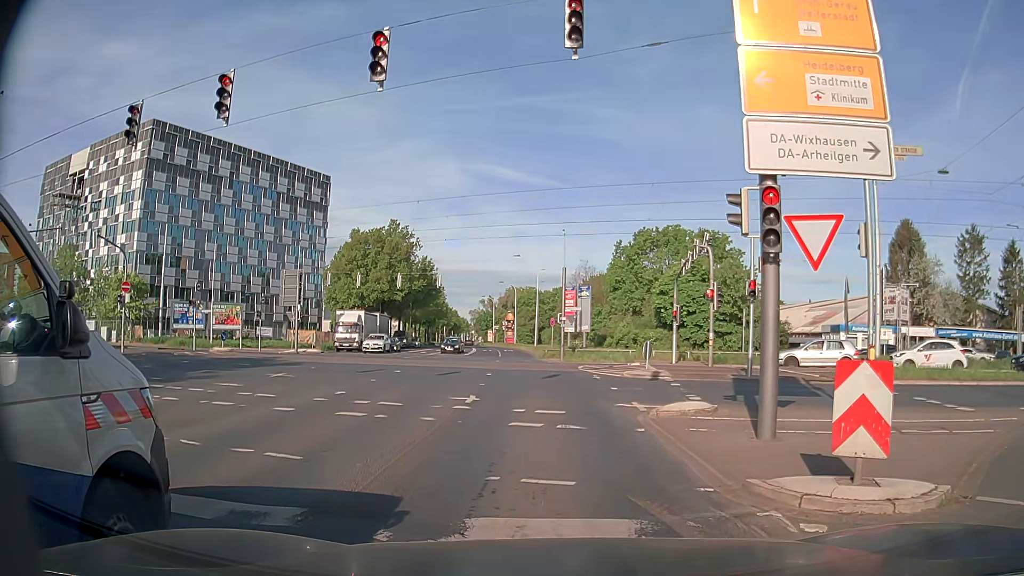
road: secondary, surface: asphalt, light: Day
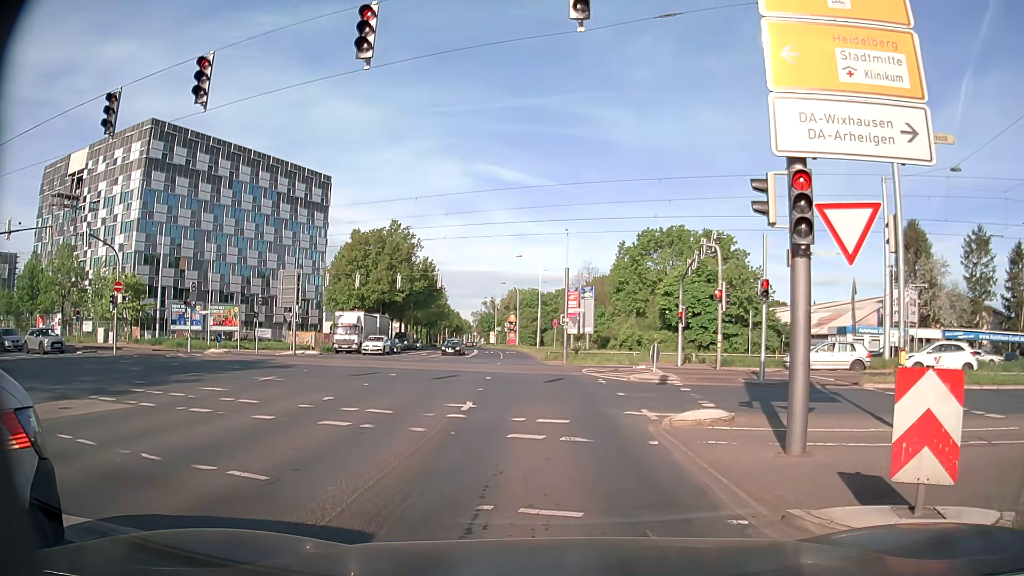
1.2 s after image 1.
(0.0, +1.0) m; 0°
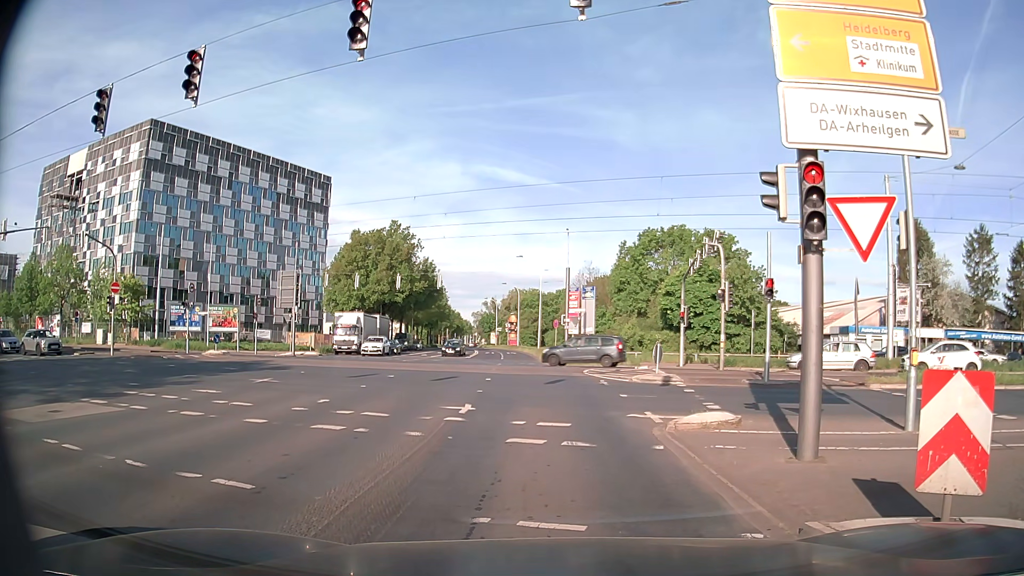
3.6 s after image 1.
(0.0, +0.4) m; 0°
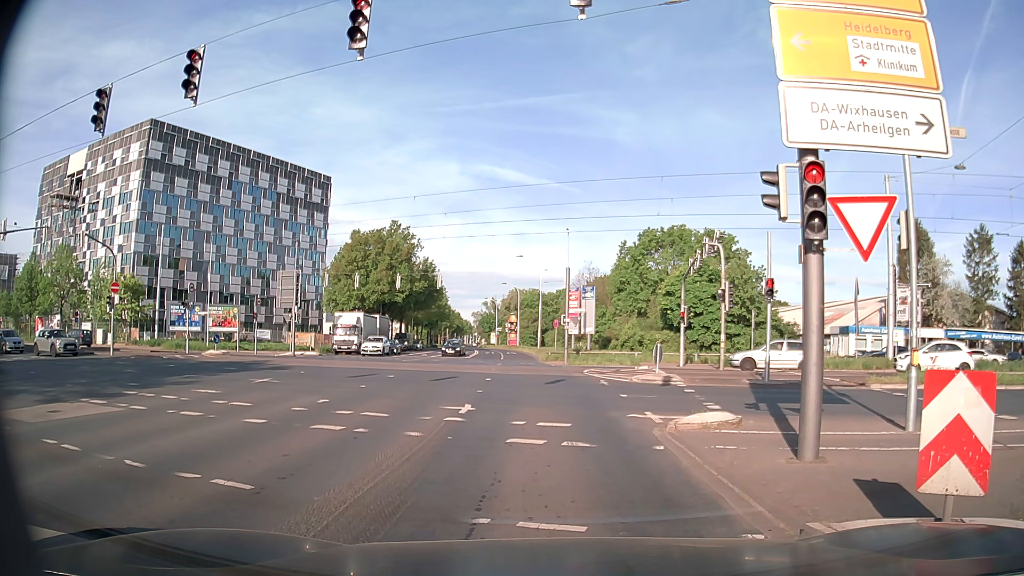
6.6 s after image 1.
(0.0, +0.1) m; 0°
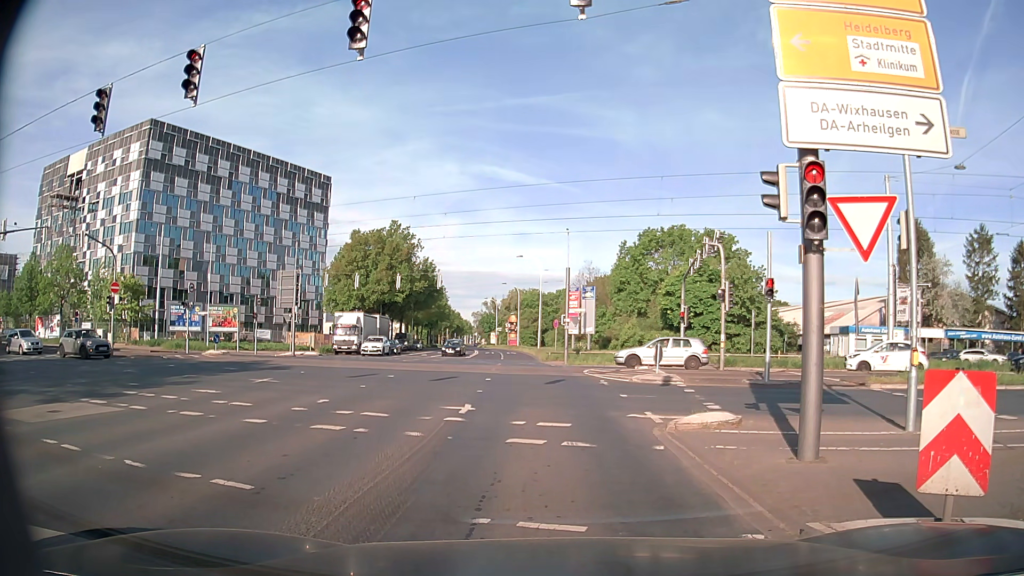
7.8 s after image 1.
(0.0, 0.0) m; 0°
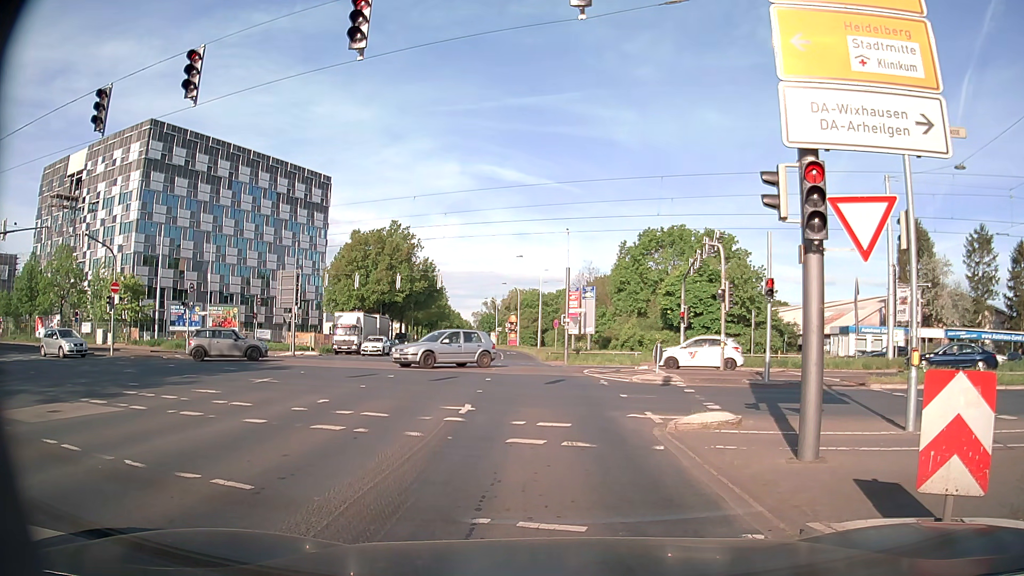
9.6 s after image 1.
(0.0, 0.0) m; 0°
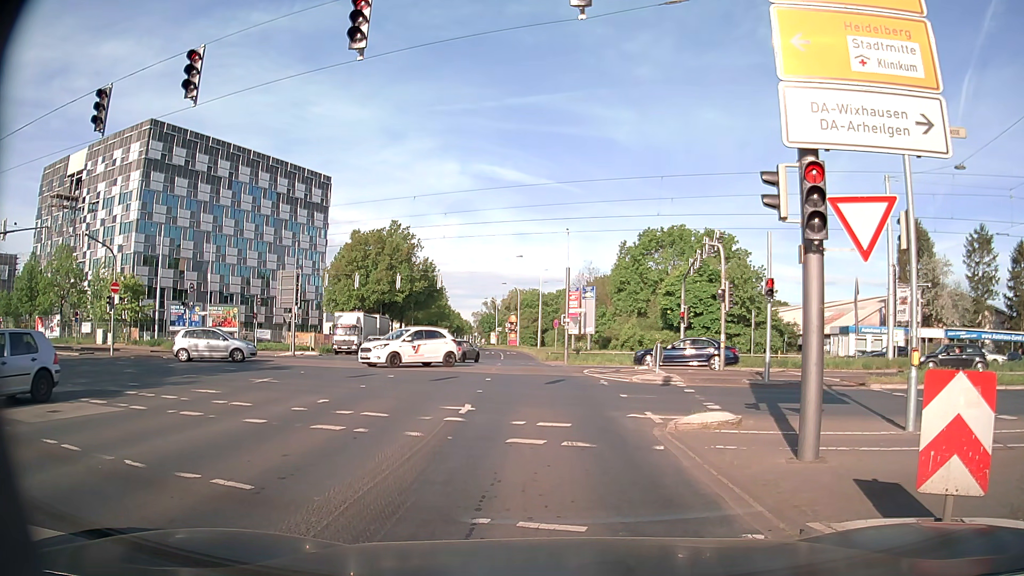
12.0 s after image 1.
(0.0, 0.0) m; 0°
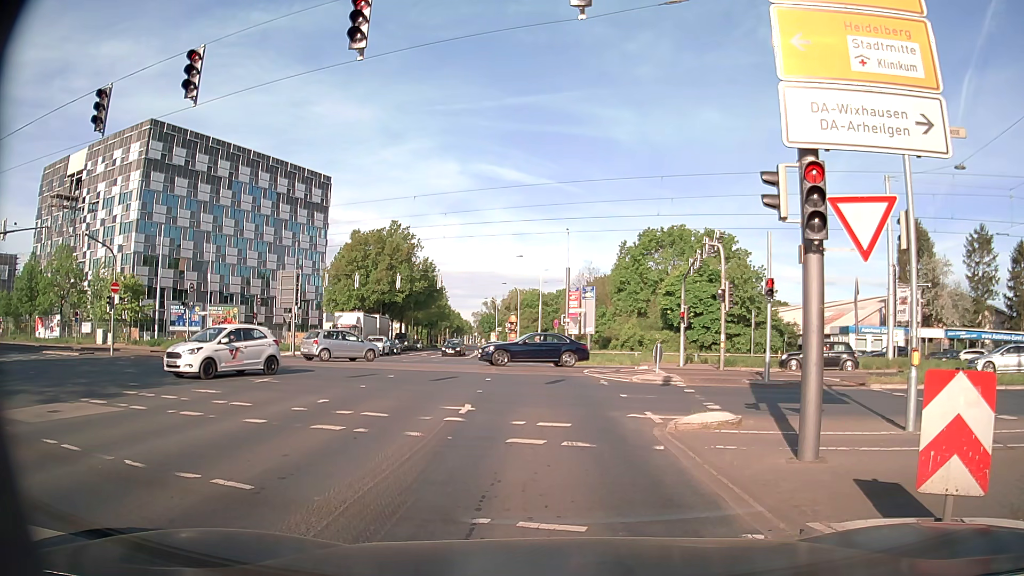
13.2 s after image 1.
(0.0, 0.0) m; 0°
(-1, +10) (-1, +20) (-2, +30) (-4, +40) (-5, +50) (-6, +60) (-8, +70) (-9, +79) (-11, +89) (-13, +99) m
